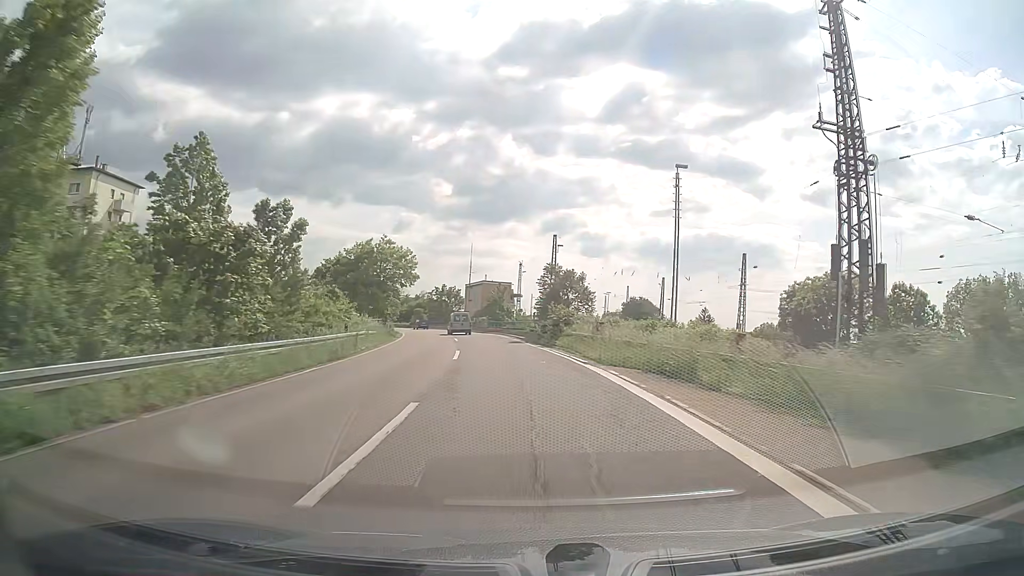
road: trunk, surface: asphalt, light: Day
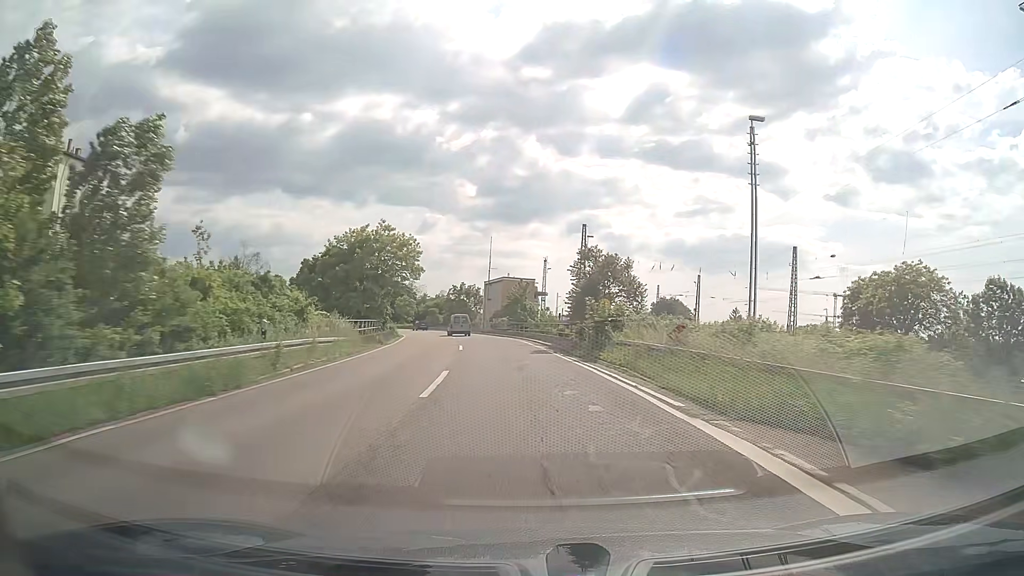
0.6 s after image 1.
(-0.3, +11.0) m; -2°
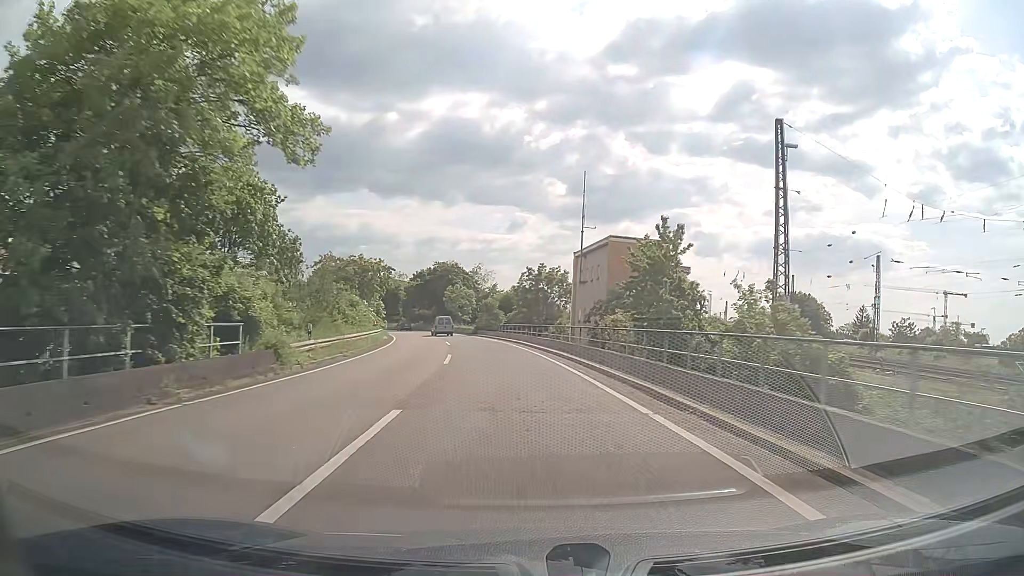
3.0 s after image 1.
(-2.8, +43.9) m; -7°
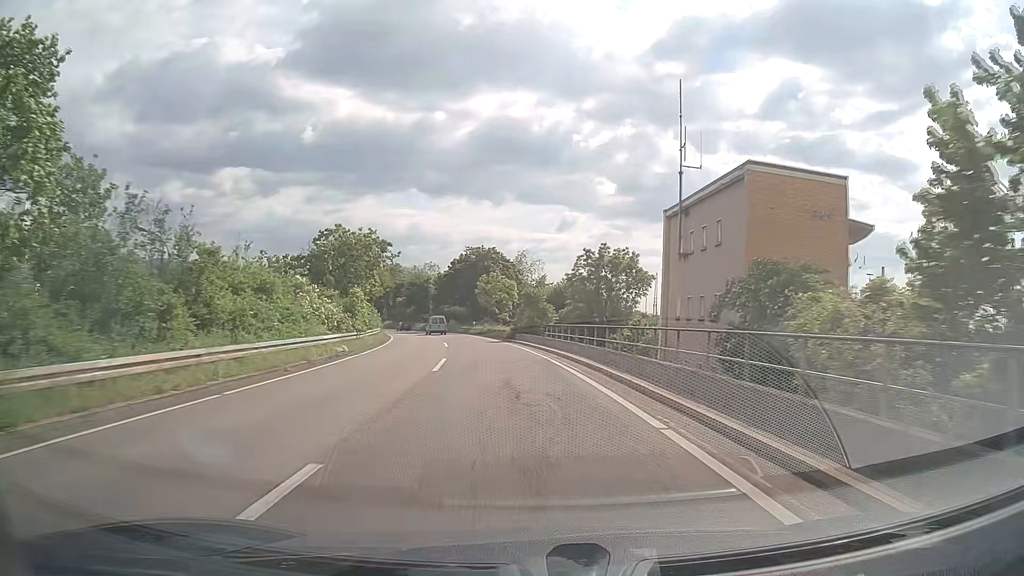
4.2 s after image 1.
(-0.8, +22.1) m; -4°
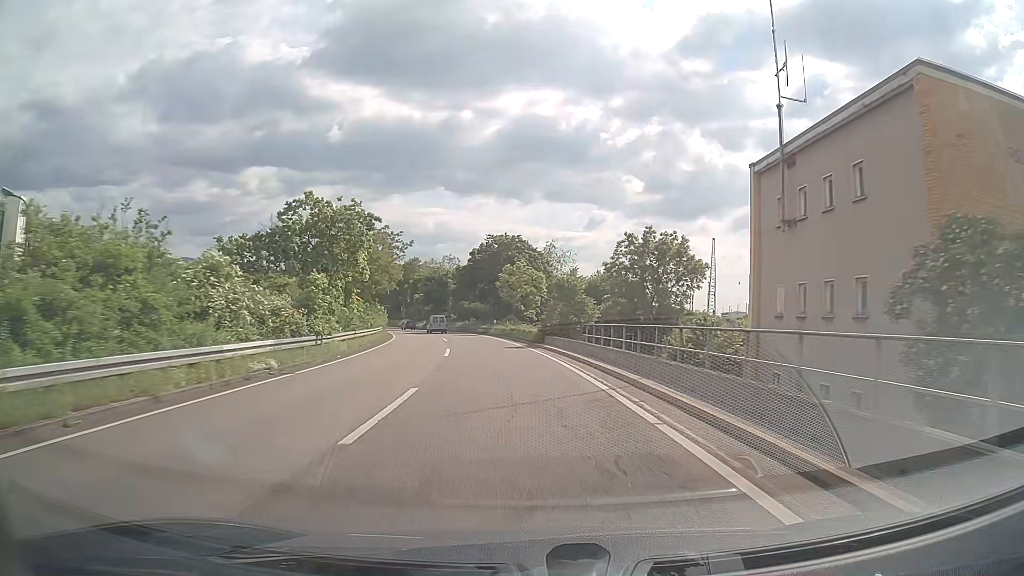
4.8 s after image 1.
(-0.3, +11.1) m; -3°
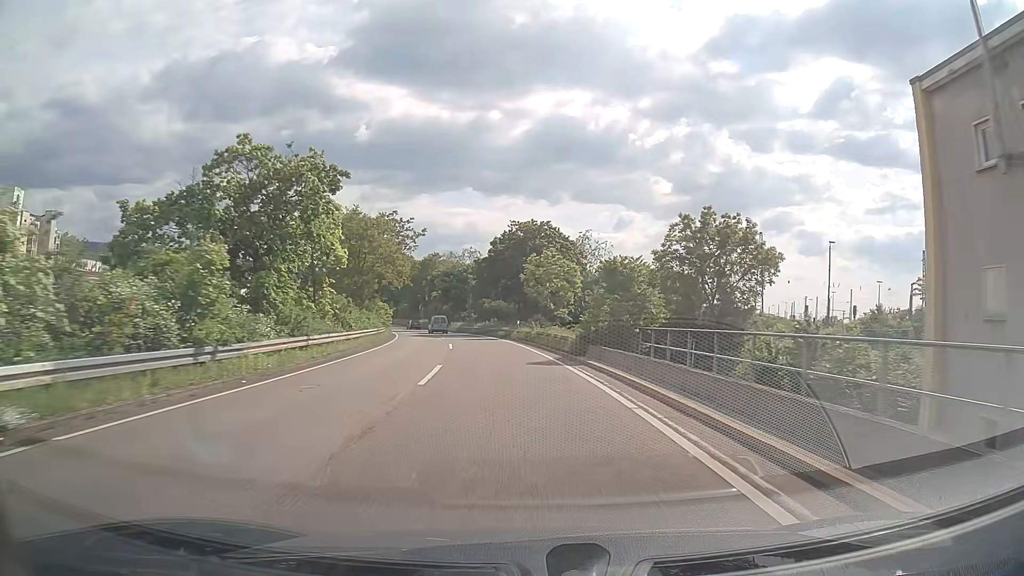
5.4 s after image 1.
(-0.3, +11.1) m; -3°
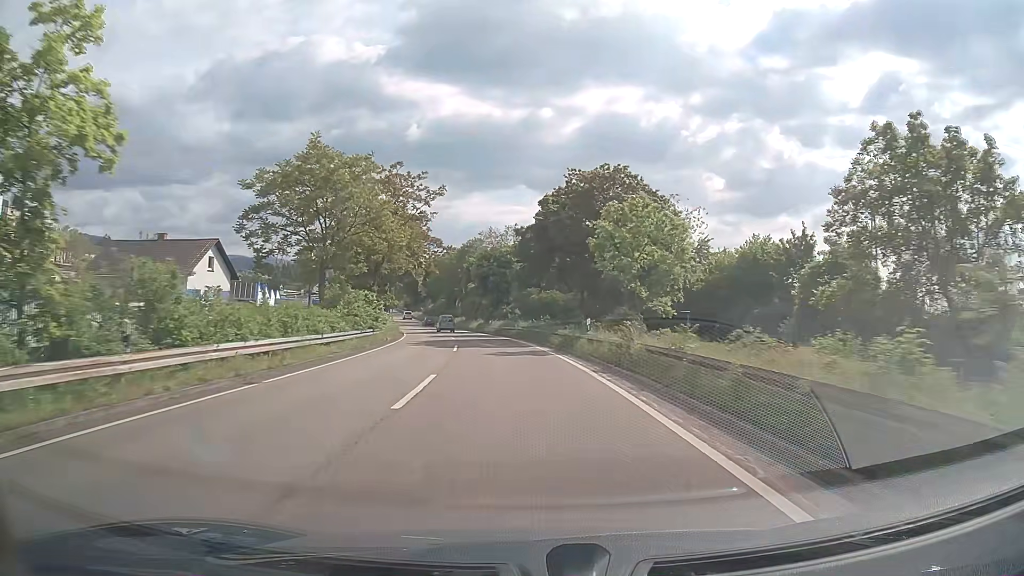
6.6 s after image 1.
(-0.8, +22.3) m; -5°
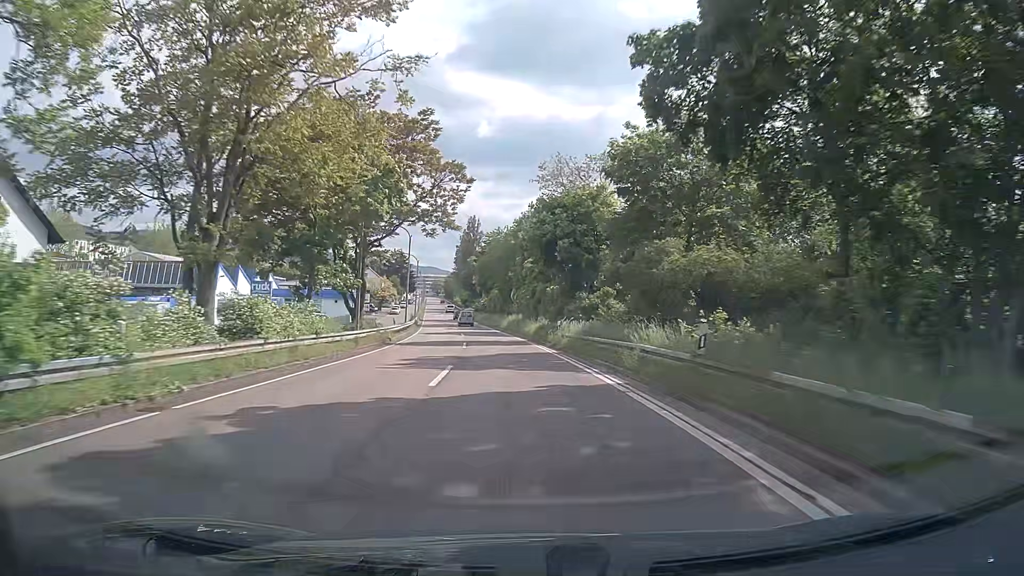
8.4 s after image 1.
(-1.7, +32.7) m; -6°
(0, +10) (-1, +20) (-1, +30) (-2, +40) (-4, +50) (-5, +60) (-6, +70) (-8, +80) (-9, +89) (-11, +99) m
